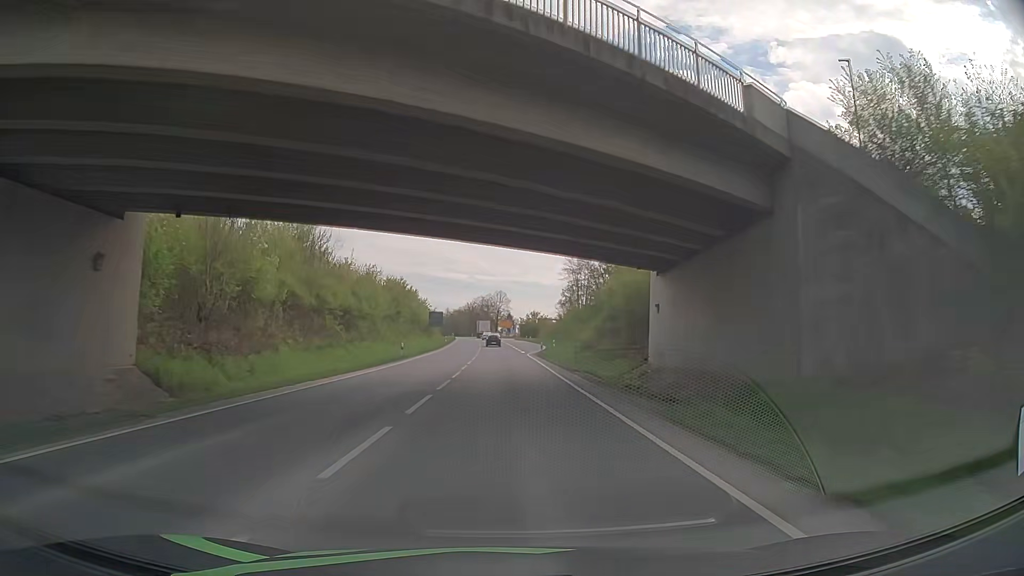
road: primary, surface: asphalt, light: Day
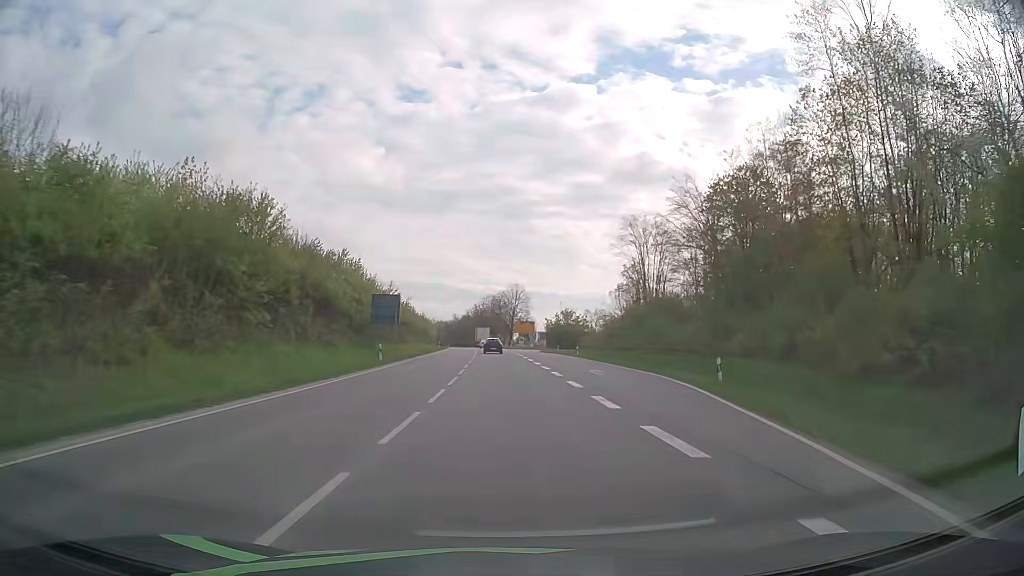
(-0.4, +57.2) m; -1°
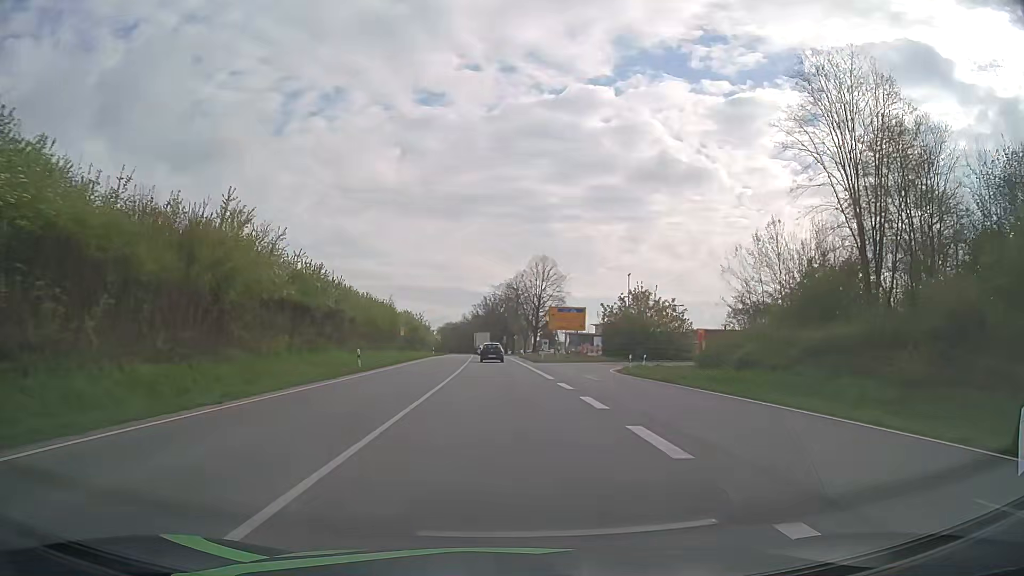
(-0.5, +53.9) m; -2°
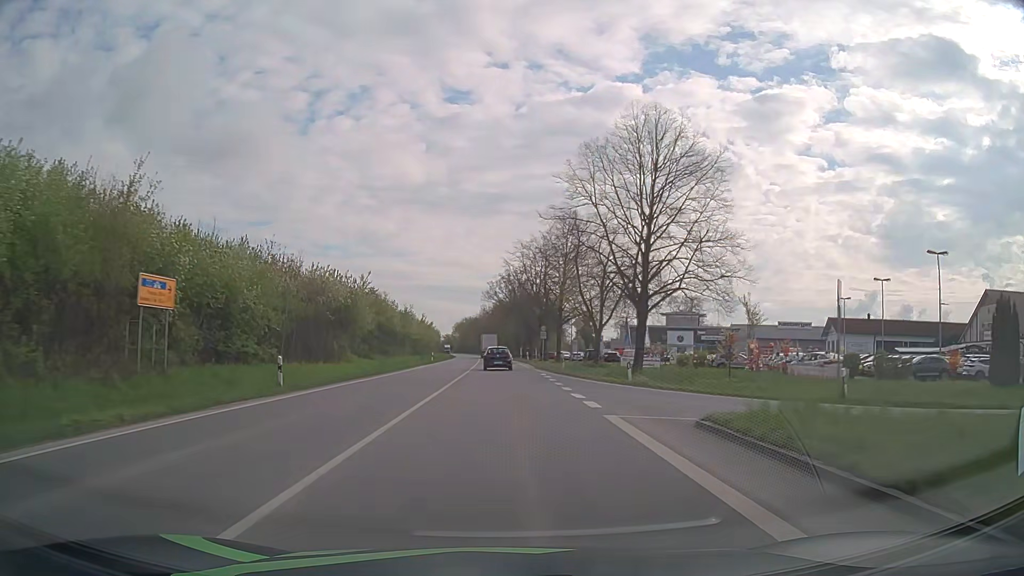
(-1.0, +62.2) m; -2°
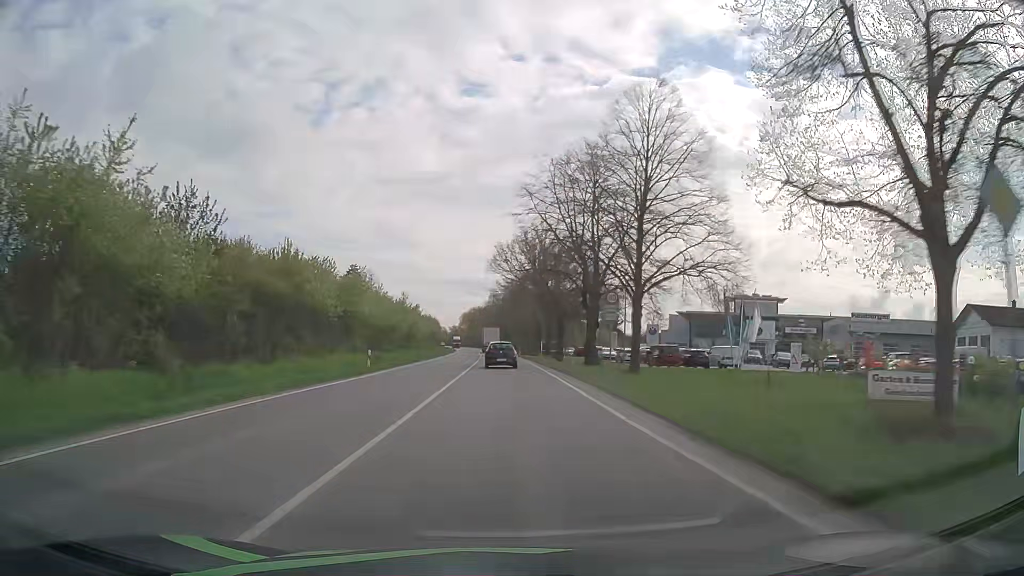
(-0.3, +37.0) m; -1°
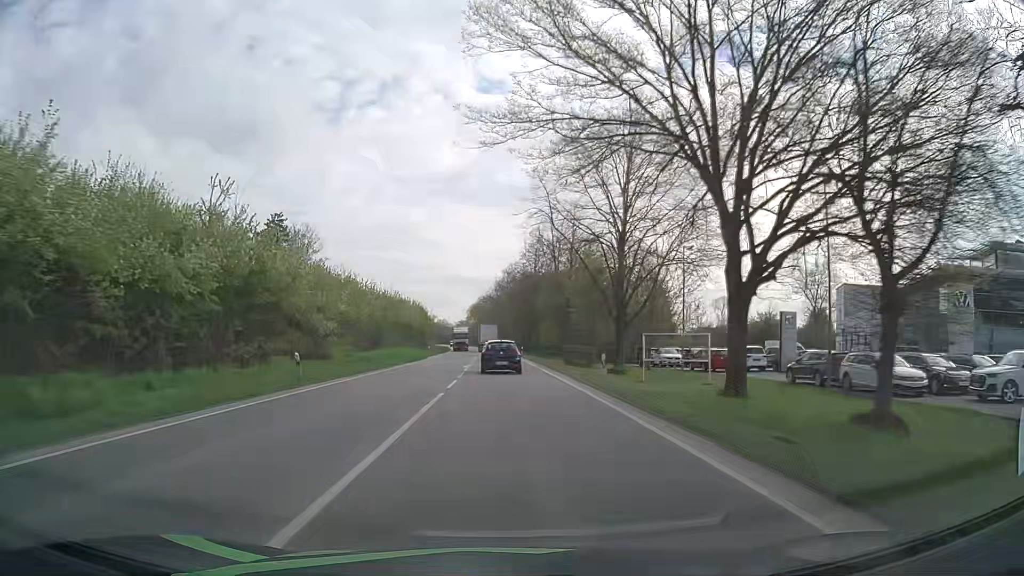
(-0.5, +61.0) m; -1°
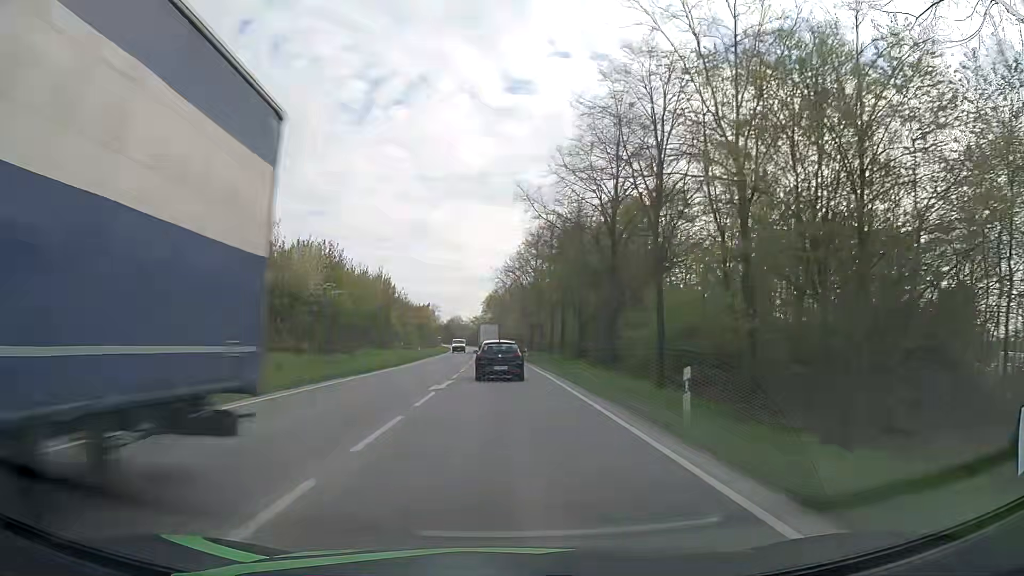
(-0.6, +59.4) m; -2°
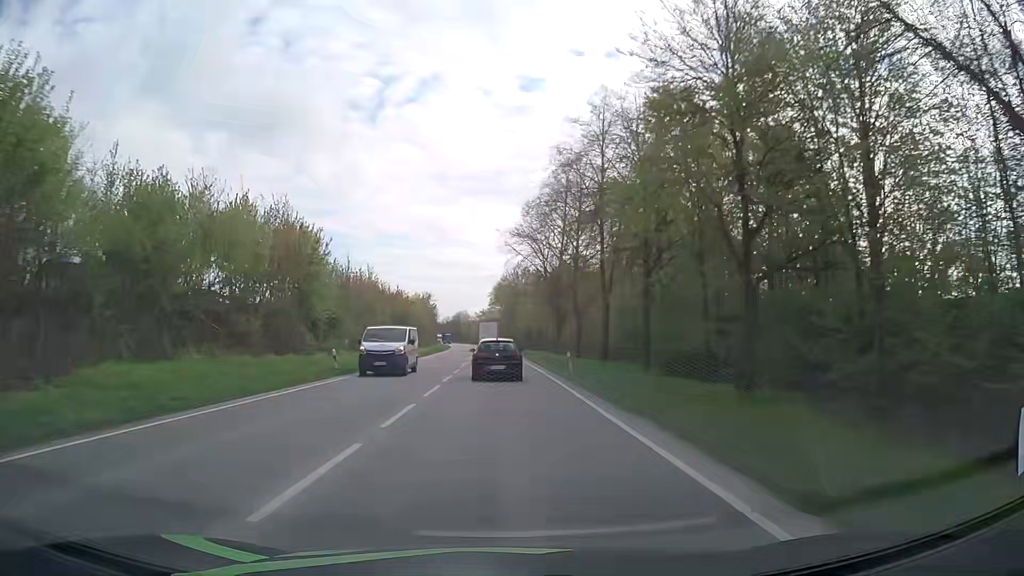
(-0.1, +33.3) m; -1°
(0, +10) (0, +20) (0, +30) (0, +40) (-1, +50) (-1, +60) (-1, +70) (-1, +80) (-2, +90) (-2, +100) m
